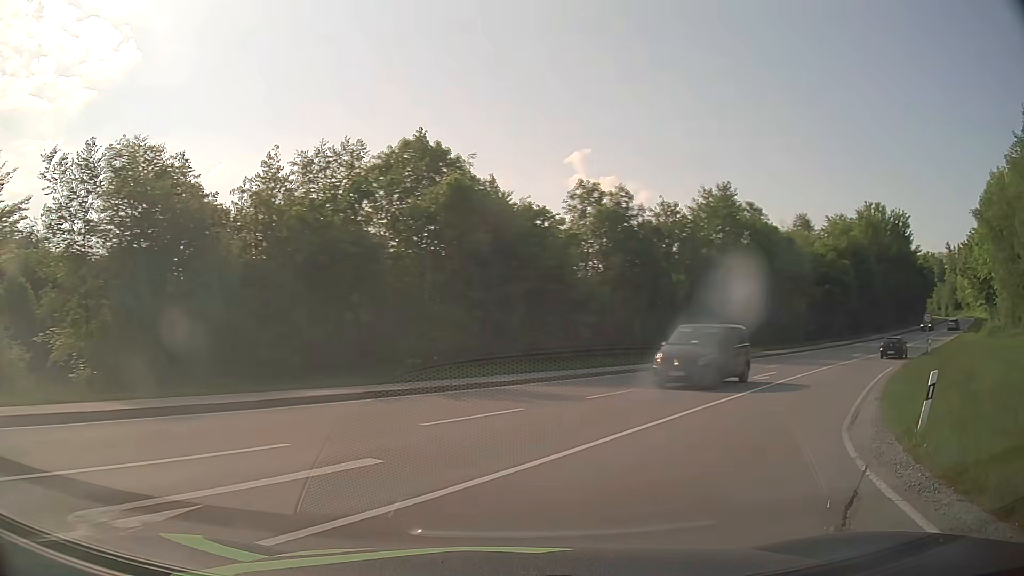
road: secondary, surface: asphalt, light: Day
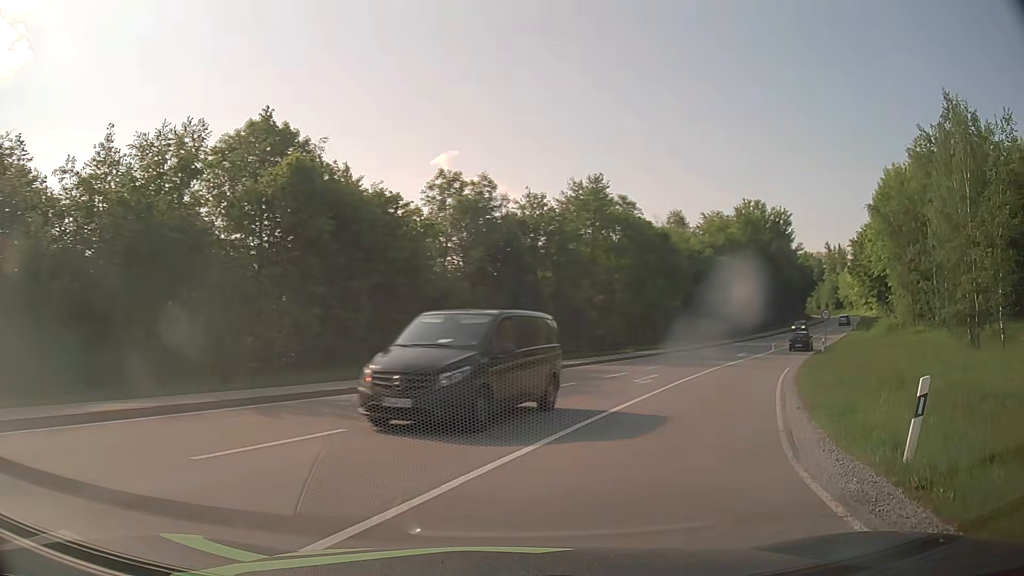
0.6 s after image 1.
(+0.3, +3.5) m; +11°
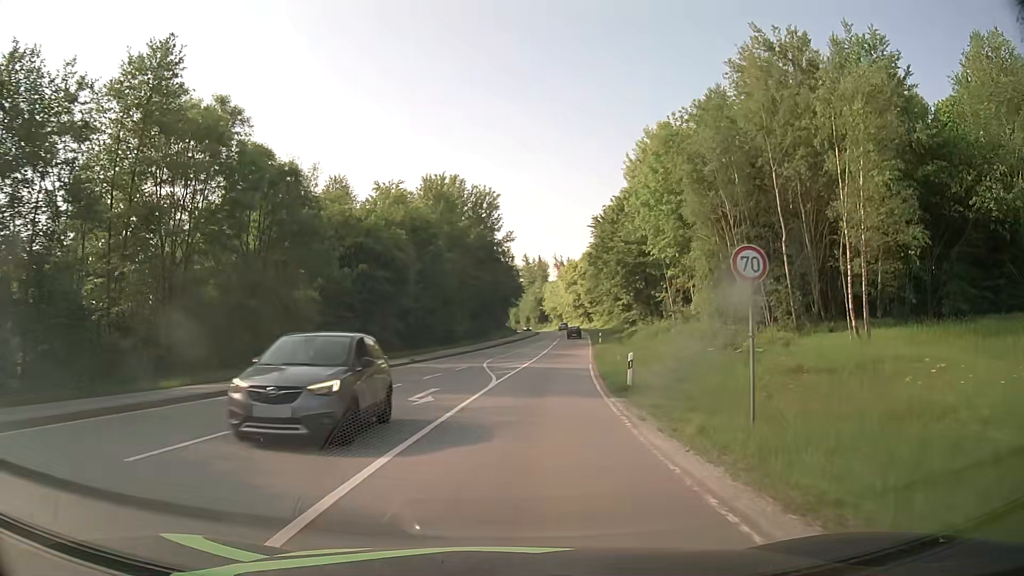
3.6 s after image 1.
(+9.4, +27.6) m; +27°
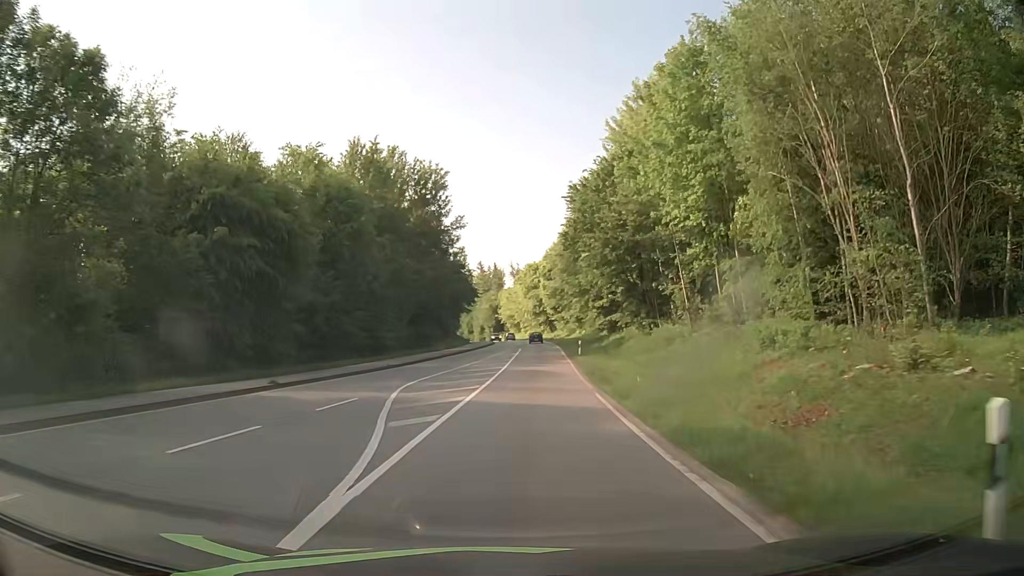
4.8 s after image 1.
(+0.6, +17.2) m; +4°
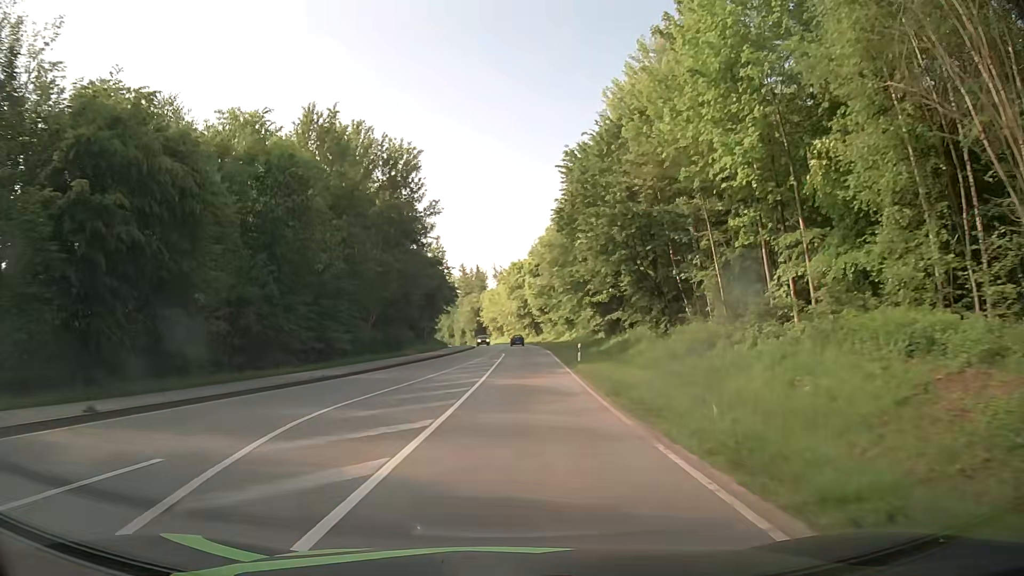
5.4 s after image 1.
(+0.1, +9.6) m; +1°
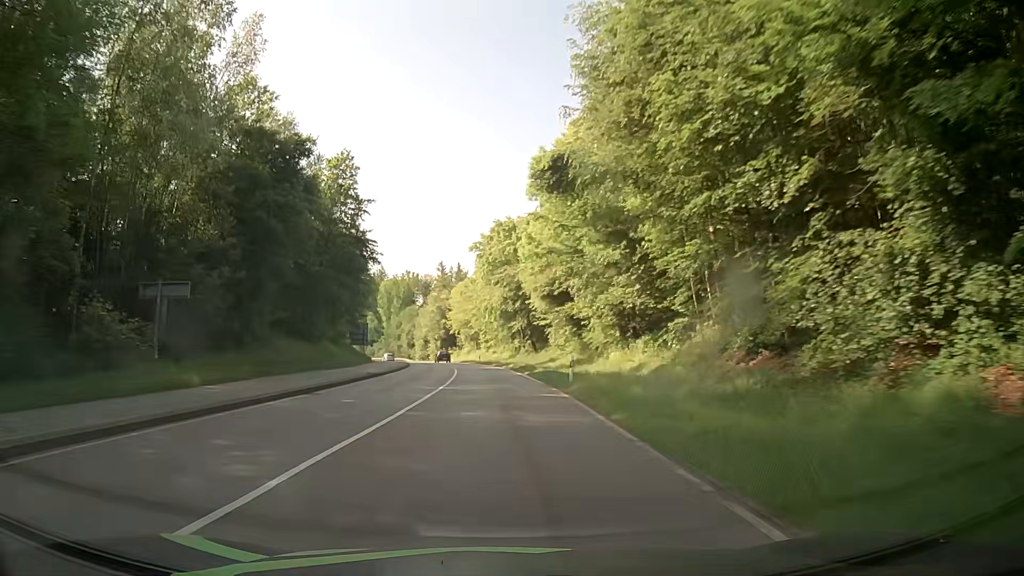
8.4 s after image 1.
(+1.3, +53.8) m; +1°
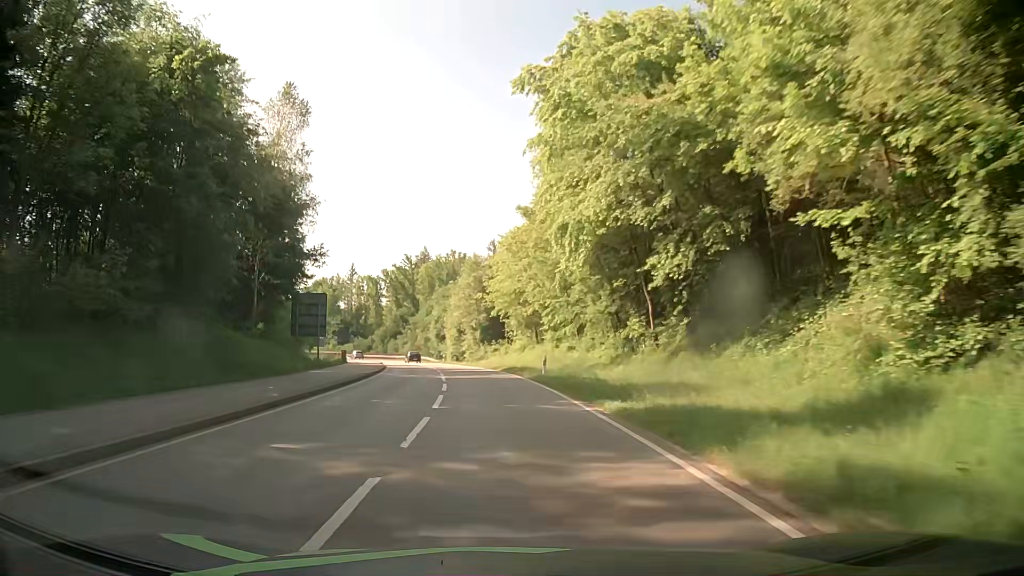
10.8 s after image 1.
(-1.7, +43.8) m; -5°
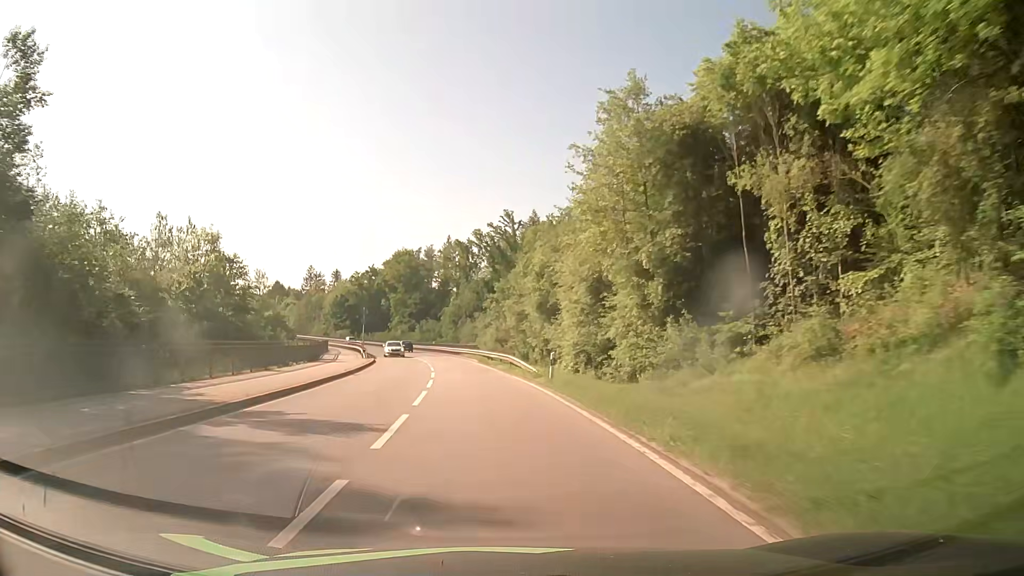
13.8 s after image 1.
(-4.3, +54.5) m; -9°
(0, +10) (-1, +20) (-2, +30) (-3, +40) (-5, +50) (-7, +60) (-9, +69) (-12, +79) (-14, +88) (-18, +98) m
